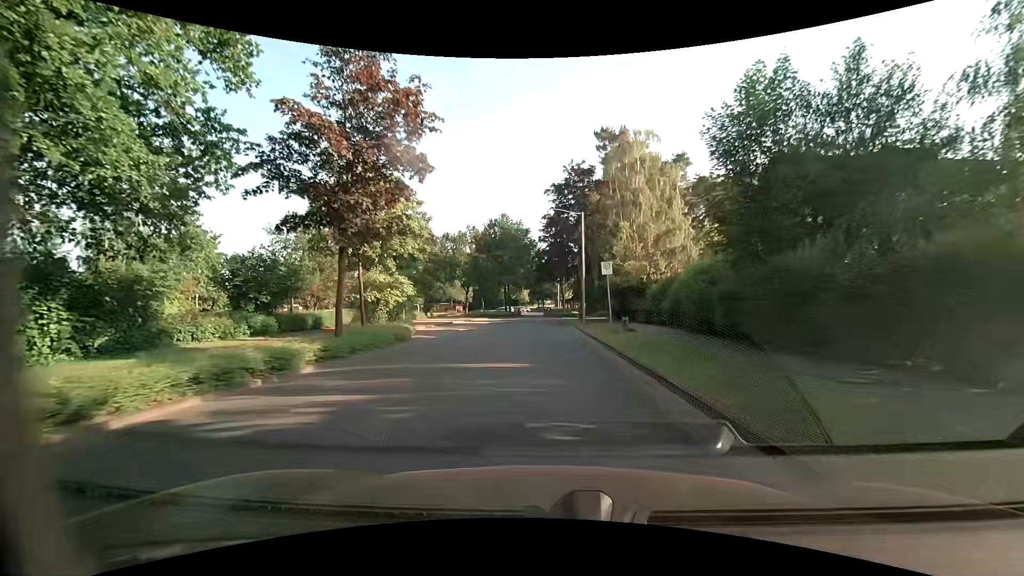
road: unclassified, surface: asphalt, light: Day
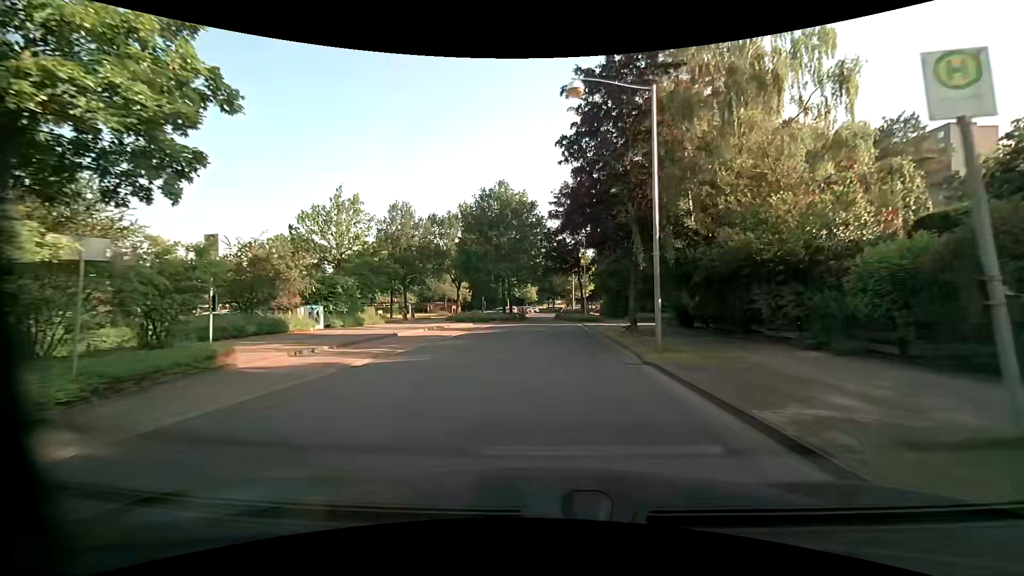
(-0.8, +19.8) m; -3°
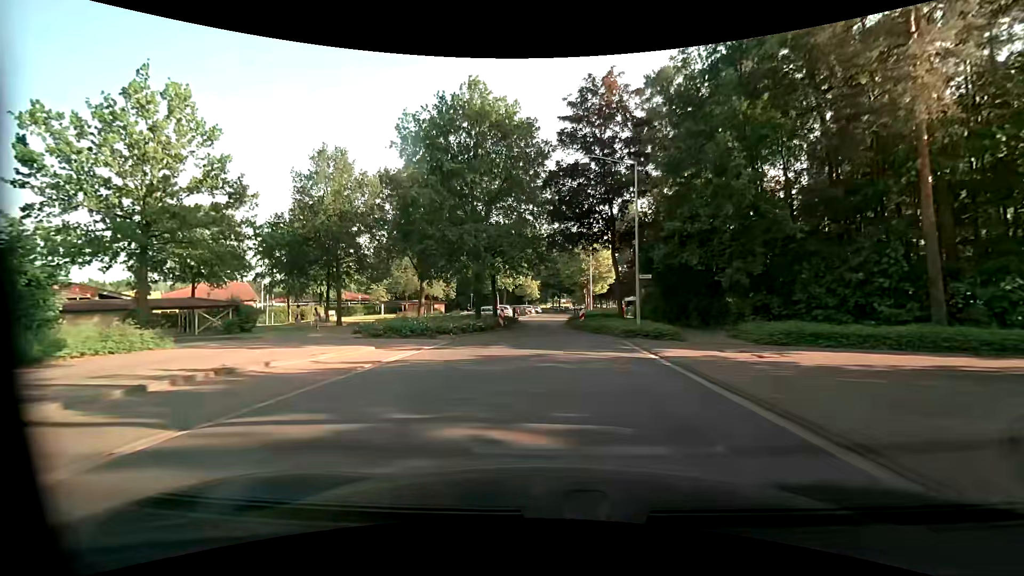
(-0.2, +24.9) m; -1°
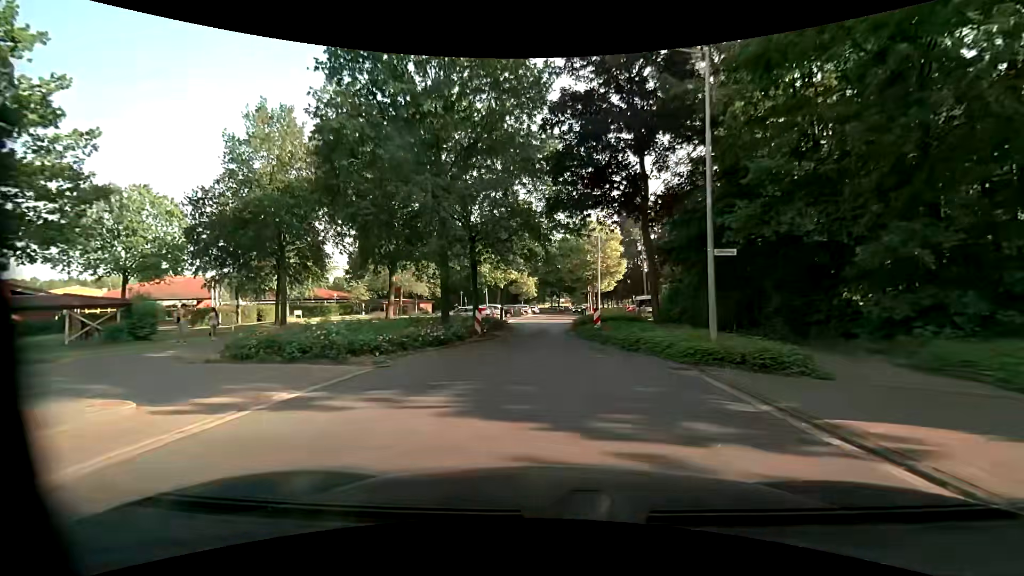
(+0.1, +10.0) m; 0°
